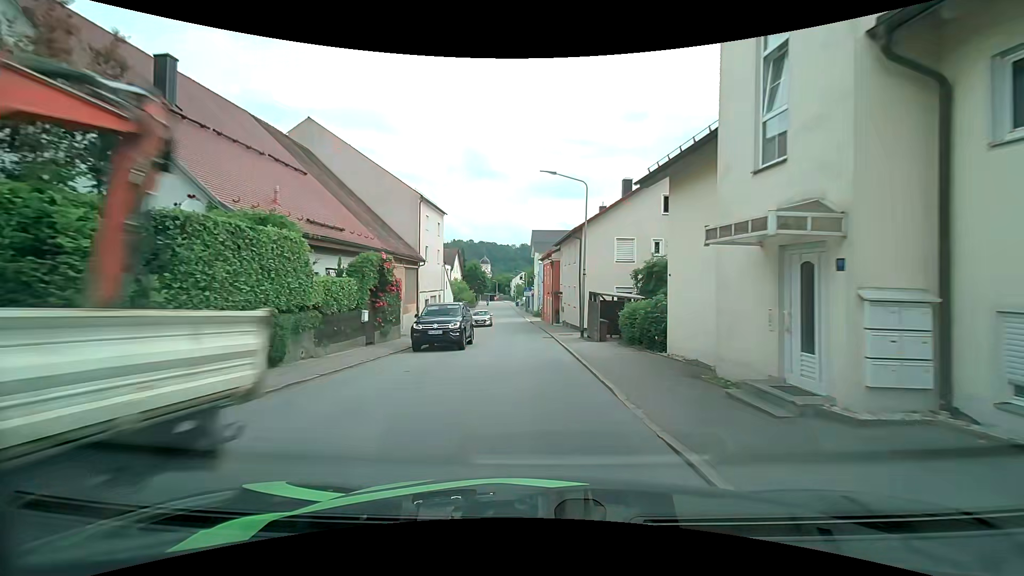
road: tertiary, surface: asphalt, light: Day
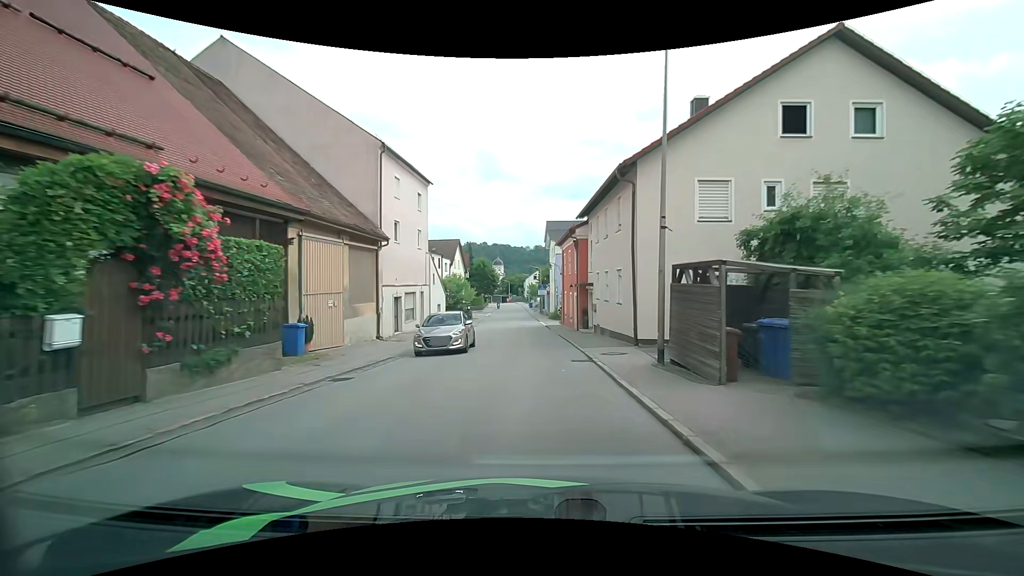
(-0.3, +12.8) m; -2°
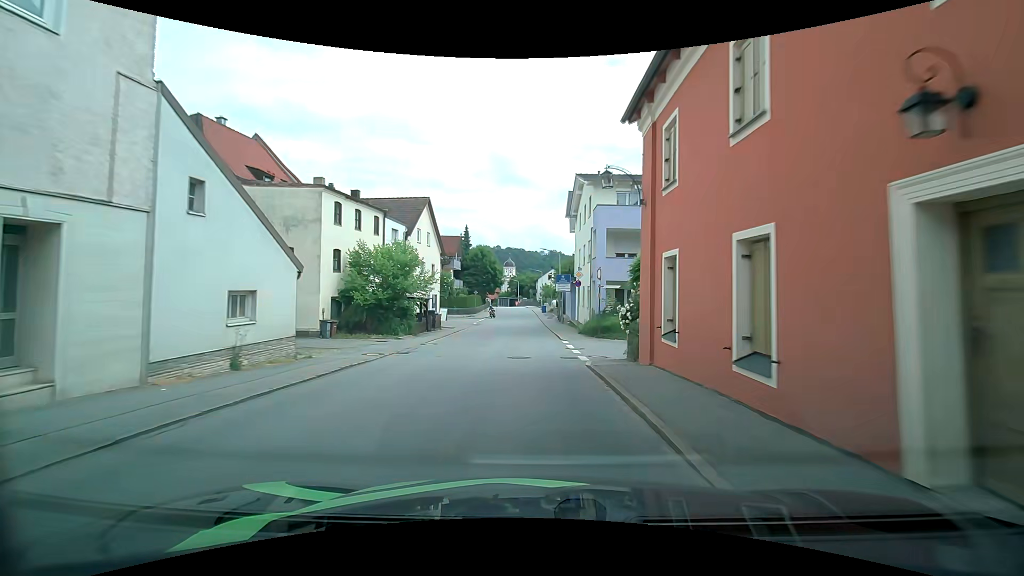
(-0.4, +27.9) m; -1°
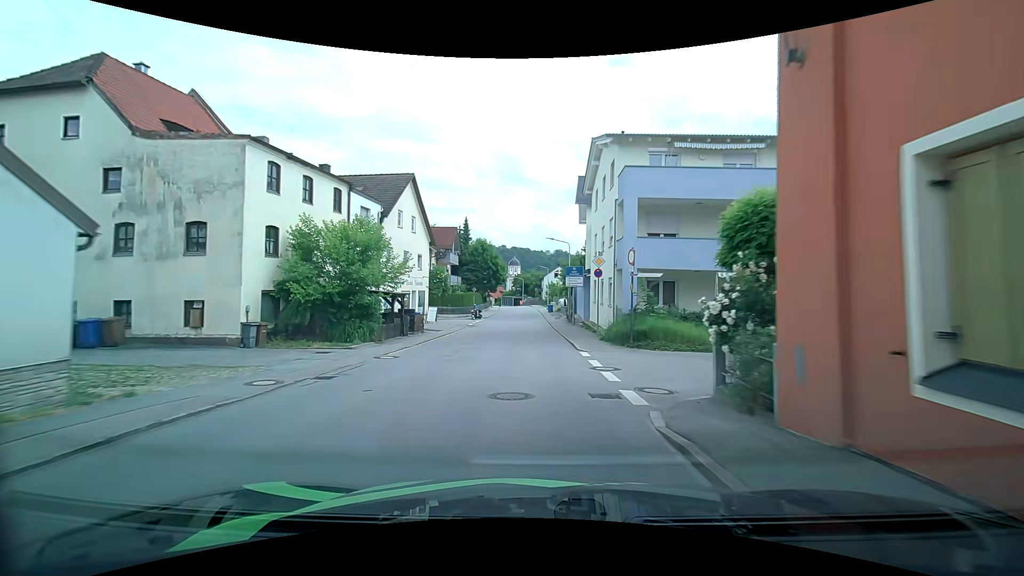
(-0.1, +7.3) m; 0°
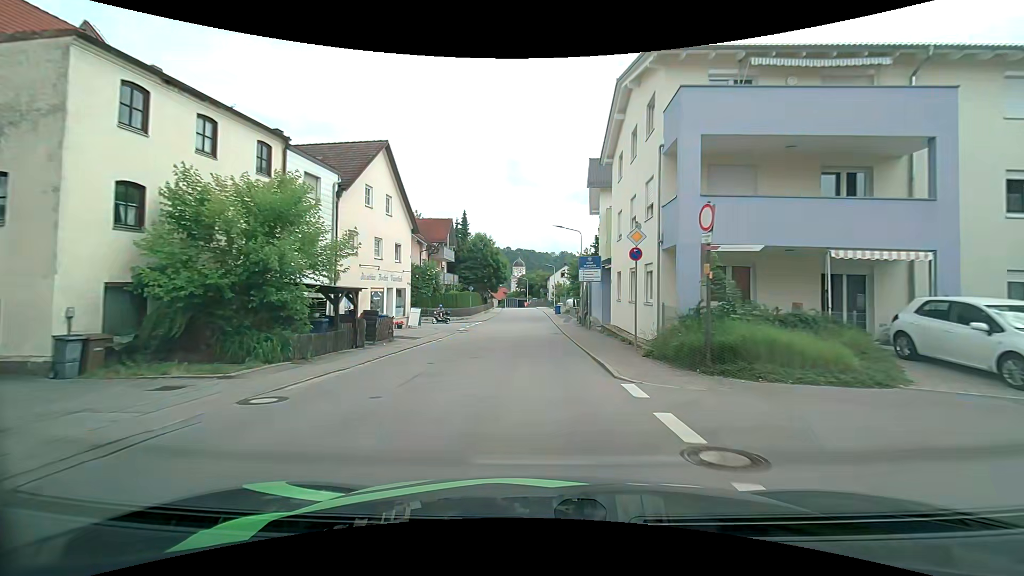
(0.0, +7.5) m; -1°
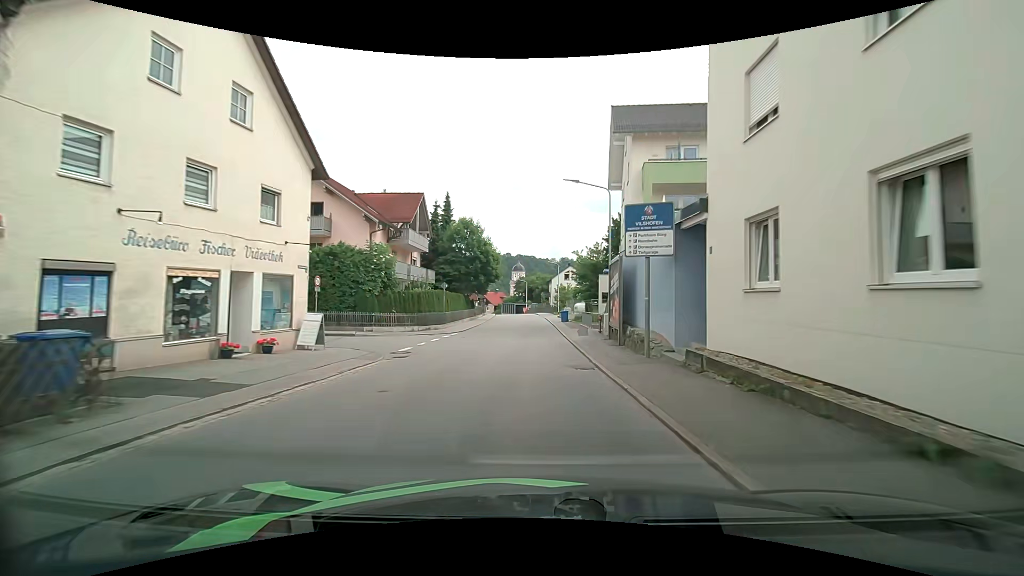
(-0.1, +15.3) m; 0°
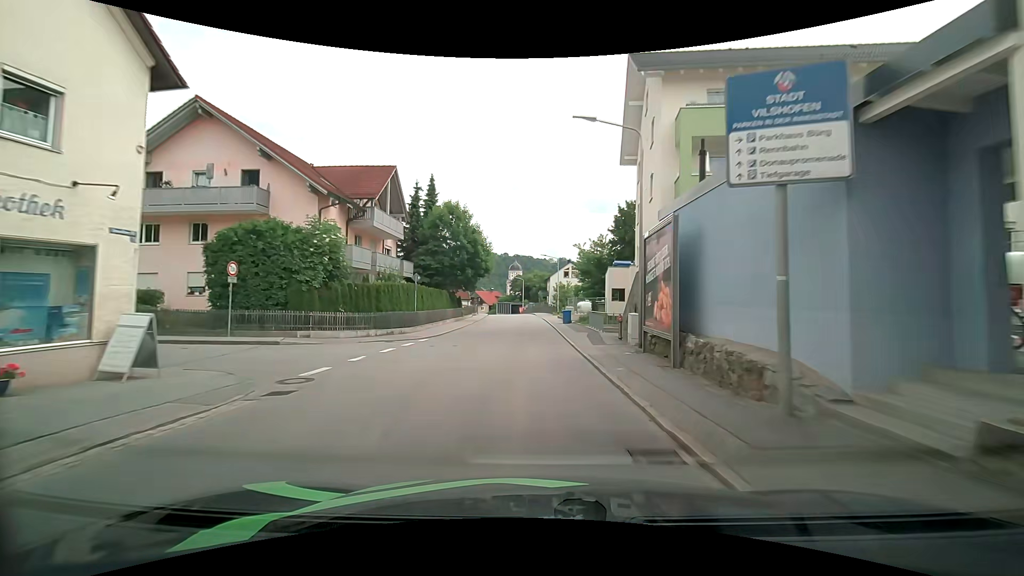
(0.0, +7.9) m; 0°
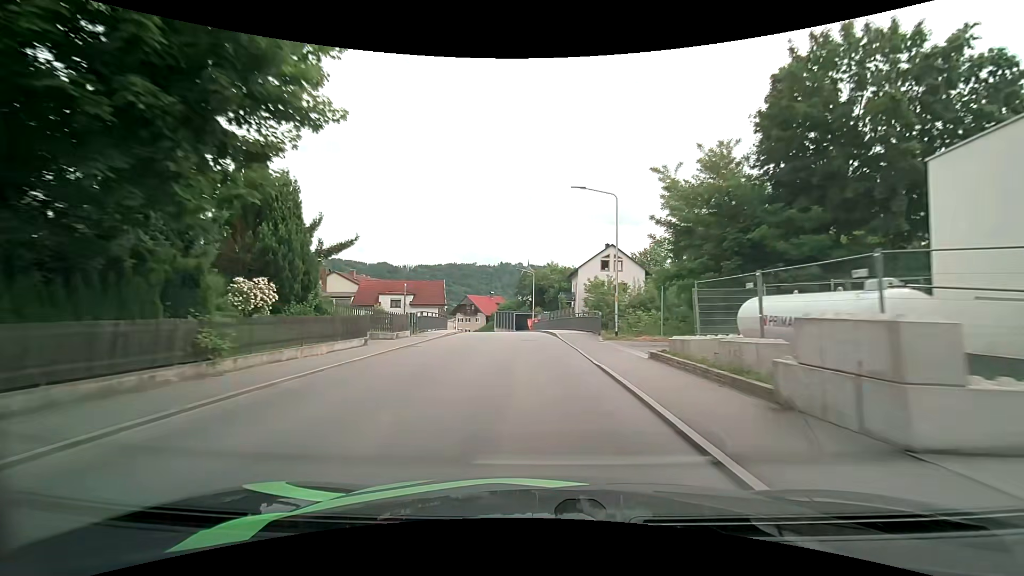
(-0.5, +40.1) m; -1°
(0, +10) (0, +20) (-1, +30) (-2, +40) (-3, +50) (-5, +60) (-8, +69) (-11, +79) (-15, +88) (-19, +97) m
